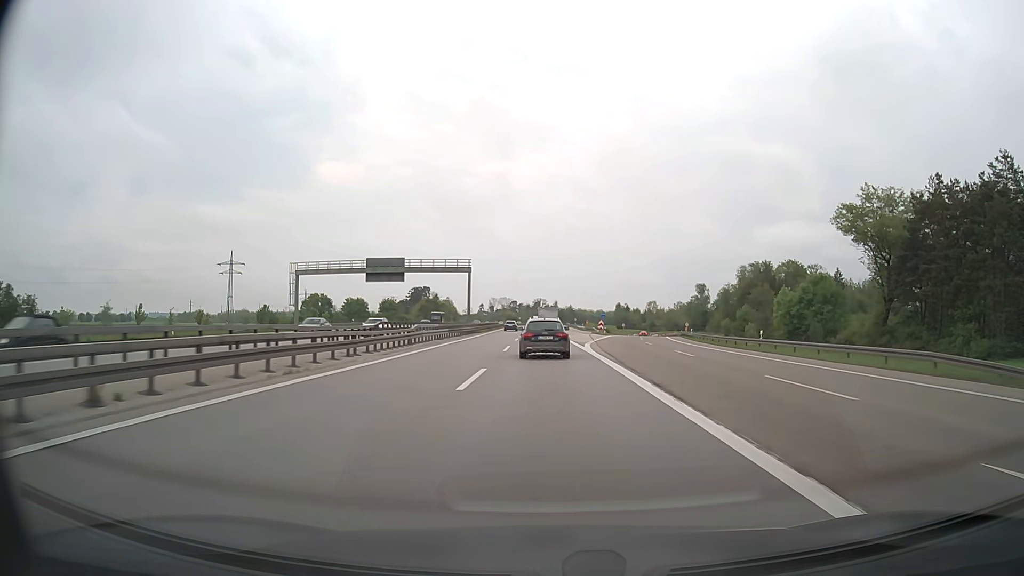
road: motorway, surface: asphalt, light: Day
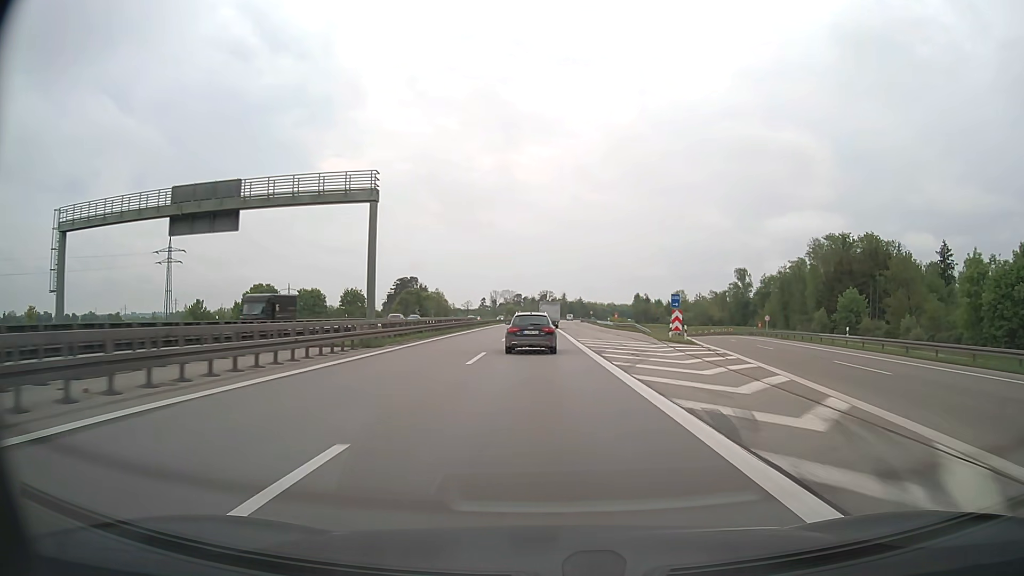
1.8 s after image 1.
(-0.1, +48.8) m; 0°
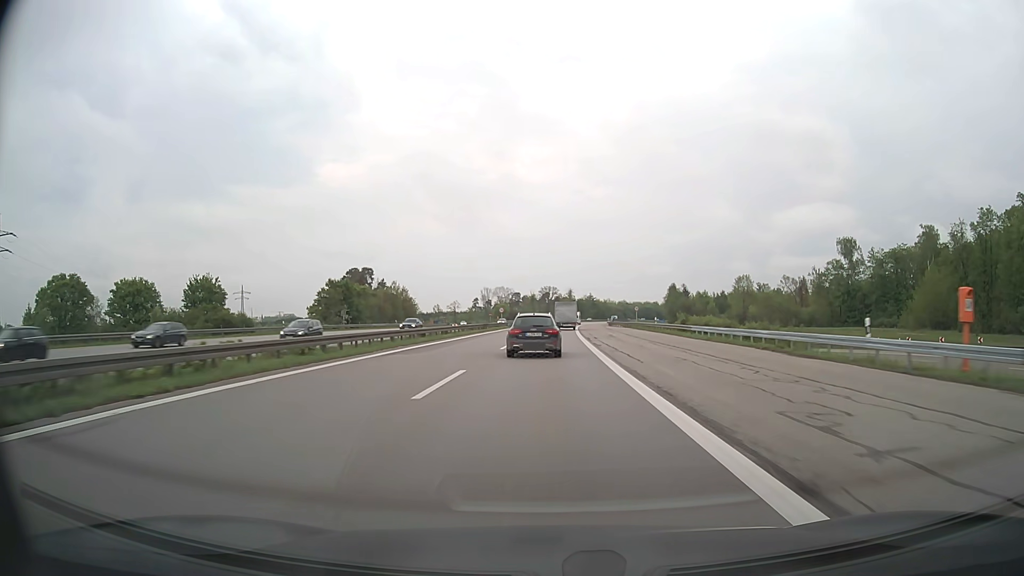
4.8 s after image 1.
(-0.7, +80.4) m; 0°
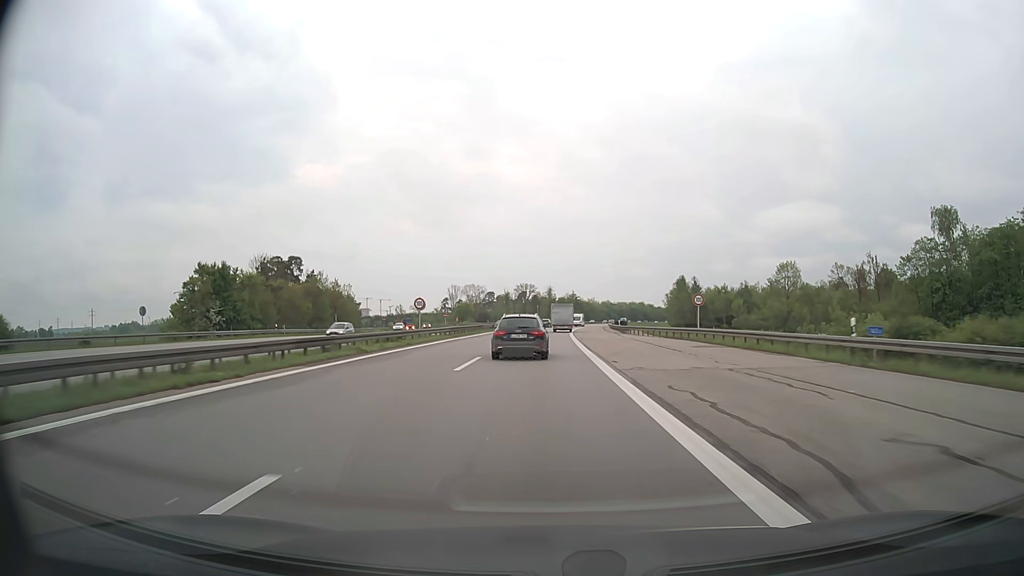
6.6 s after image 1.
(+0.7, +47.2) m; +2°
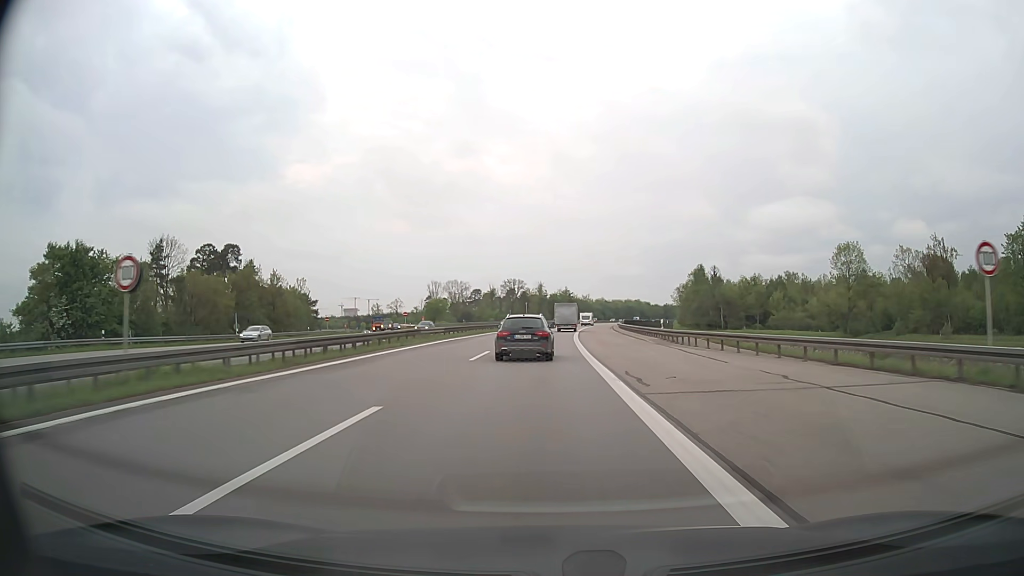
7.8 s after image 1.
(+0.2, +31.6) m; +1°
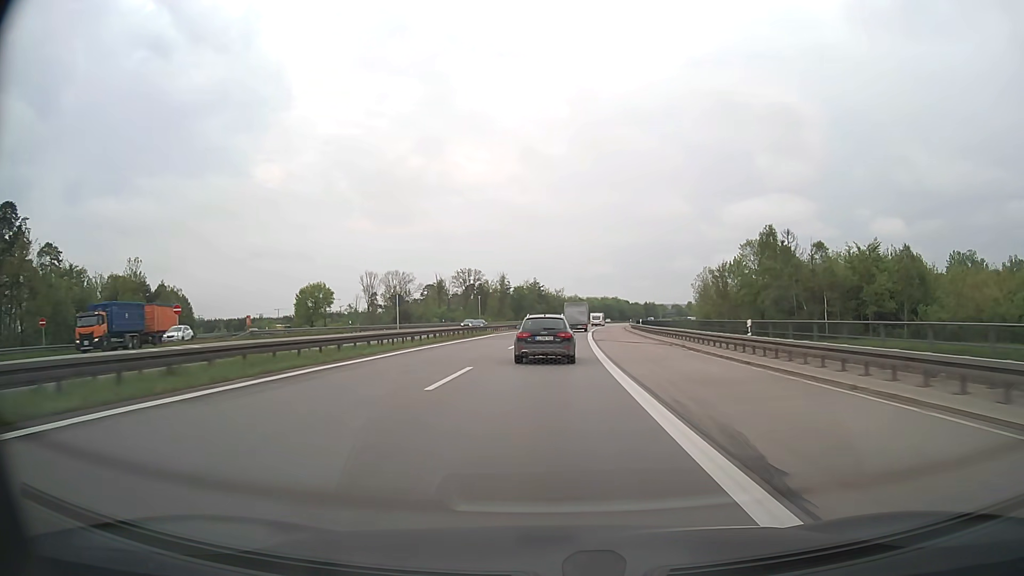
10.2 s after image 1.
(+1.1, +63.0) m; +3°
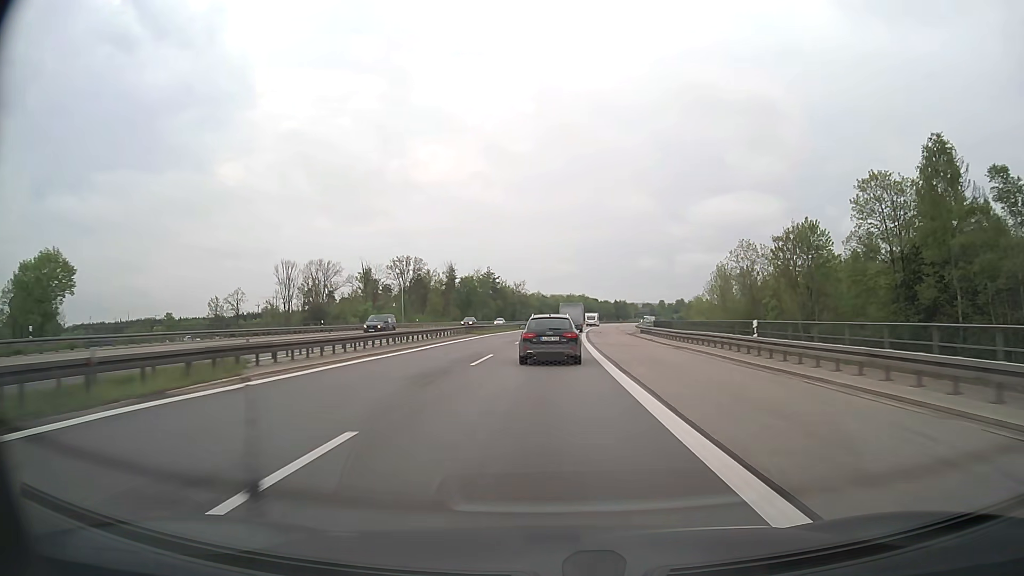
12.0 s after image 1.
(+1.2, +46.8) m; +3°
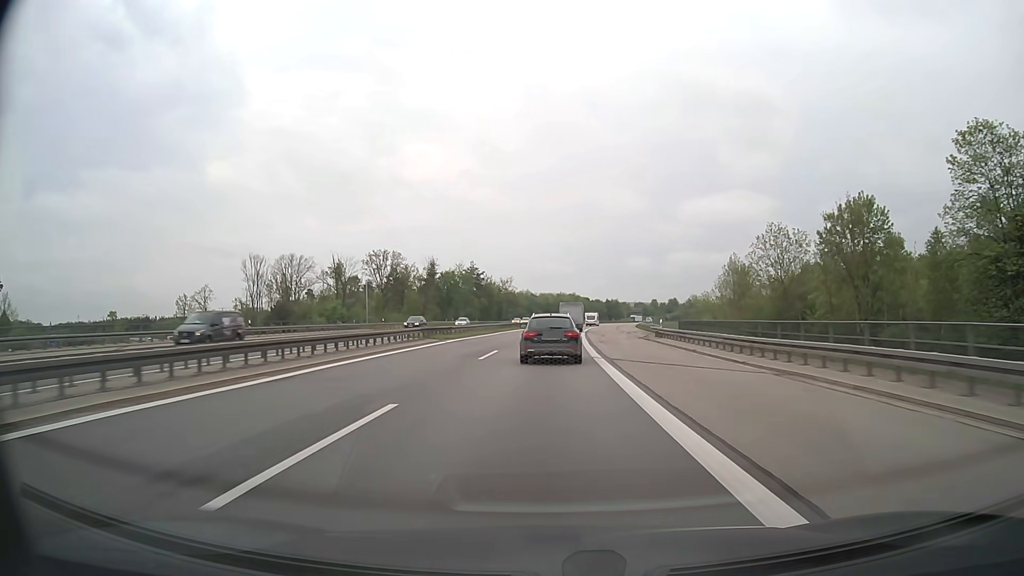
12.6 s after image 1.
(+0.1, +15.4) m; +1°
(0, +10) (0, +20) (0, +30) (+1, +40) (+1, +50) (+2, +60) (+2, +70) (+3, +80) (+4, +90) (+5, +100) m
